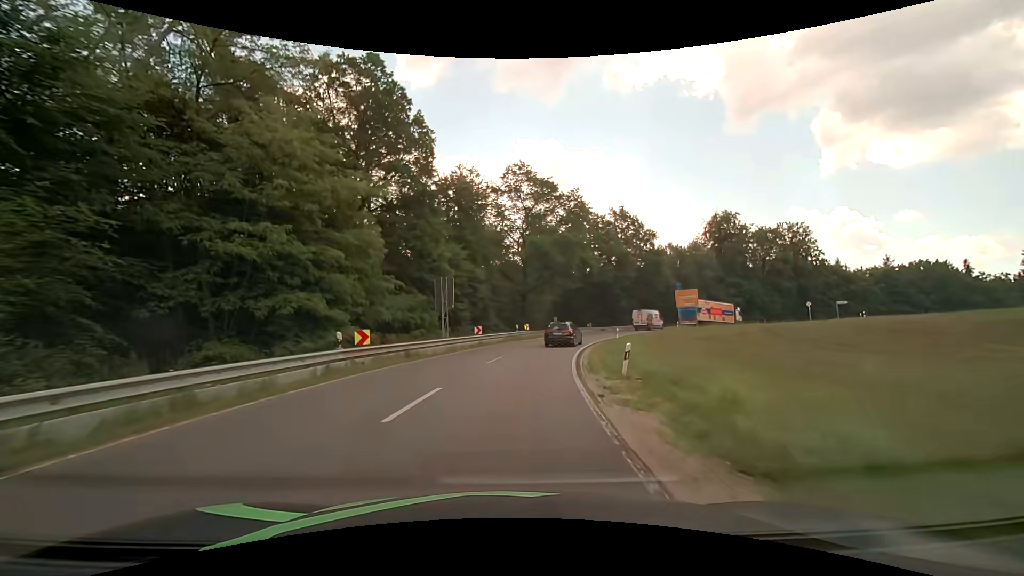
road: secondary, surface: asphalt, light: Day
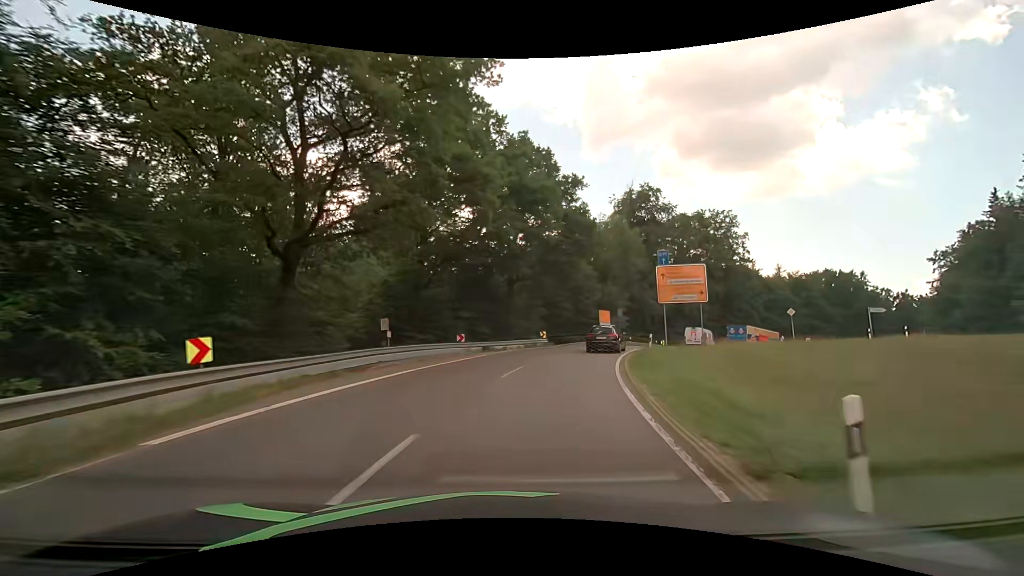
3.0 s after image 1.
(+4.6, +37.3) m; +16°
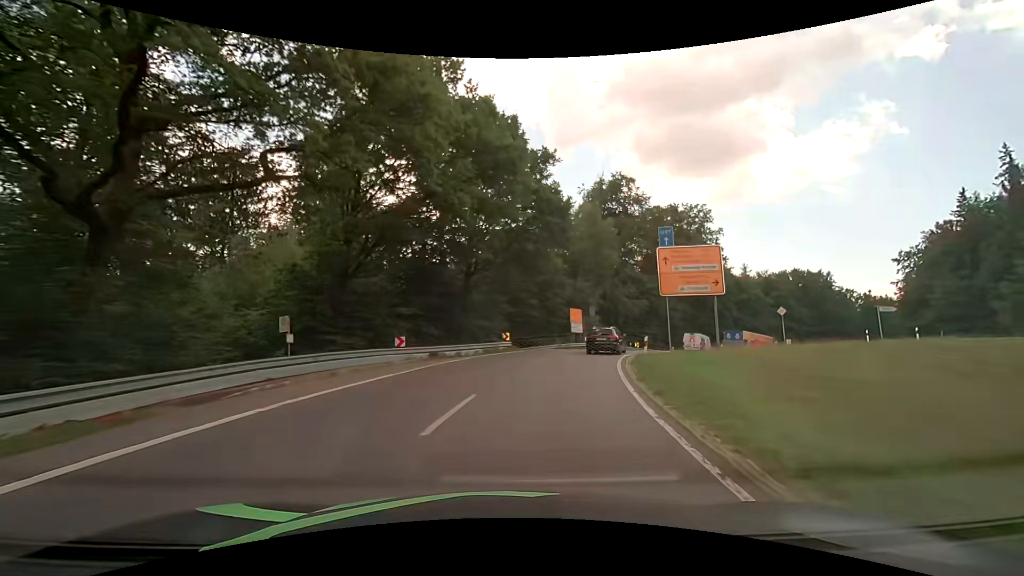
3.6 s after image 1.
(+0.3, +7.4) m; +5°
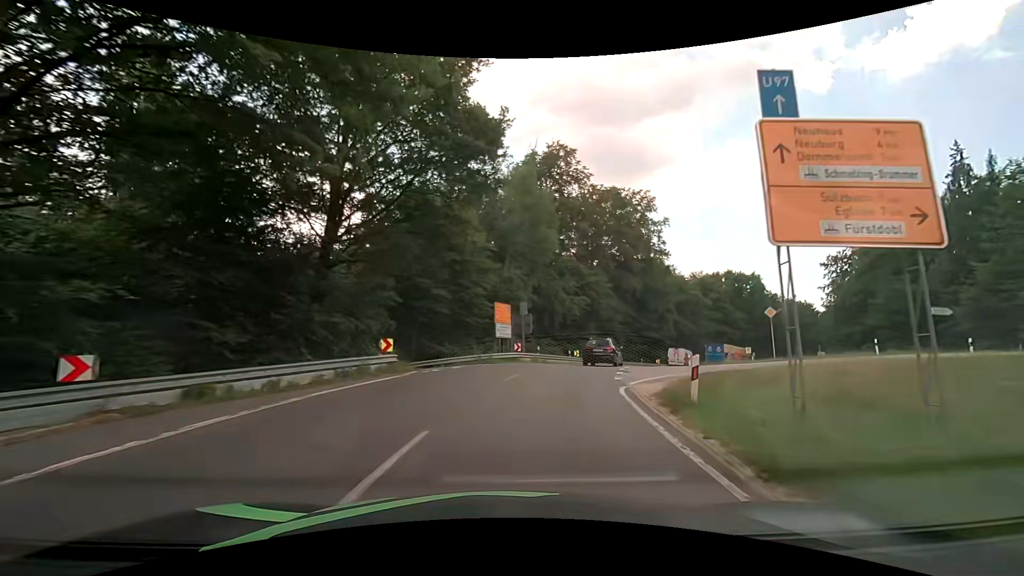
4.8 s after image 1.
(+1.1, +14.5) m; +9°
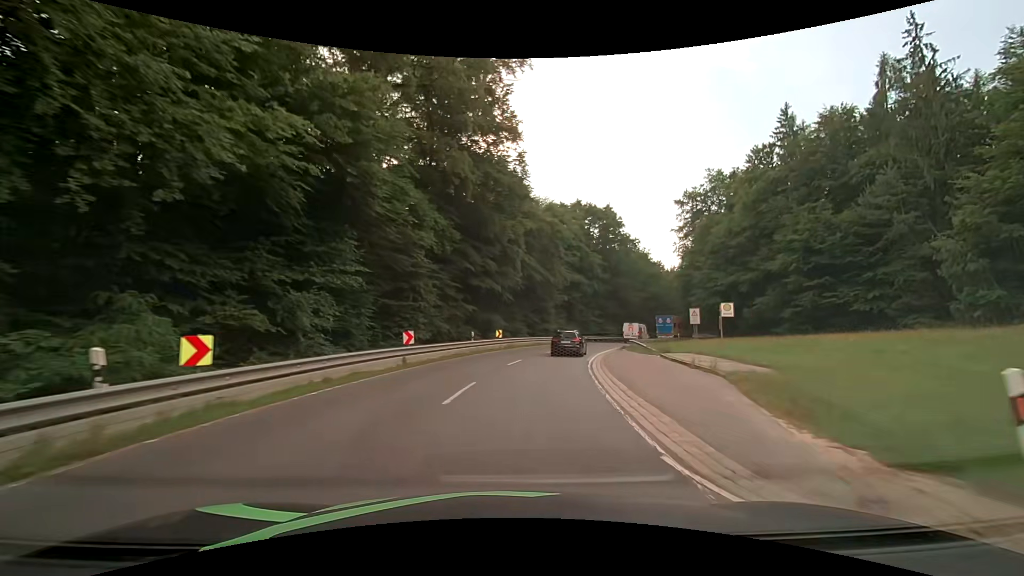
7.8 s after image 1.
(+7.6, +36.6) m; +22°
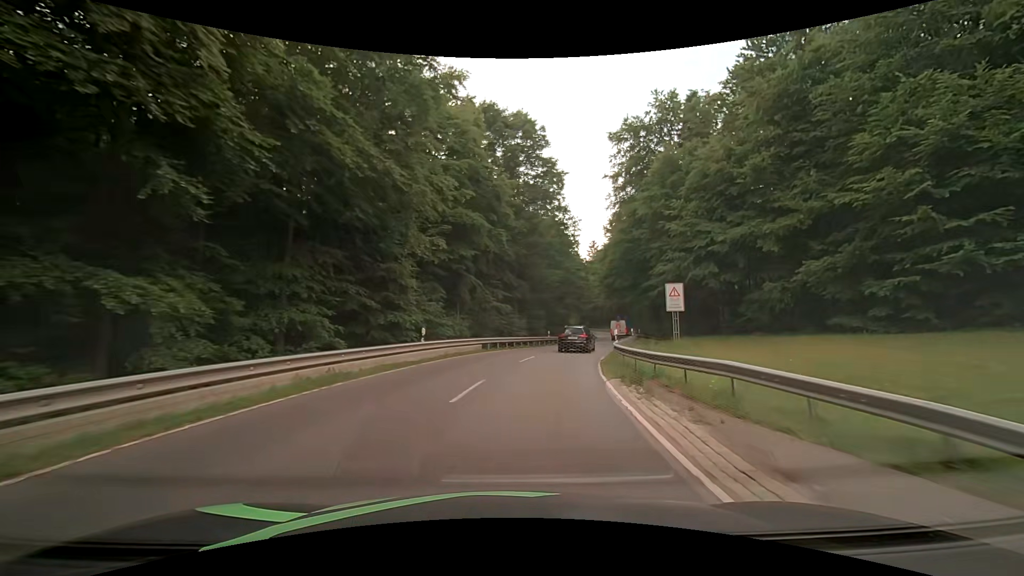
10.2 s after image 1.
(+3.9, +32.9) m; +13°
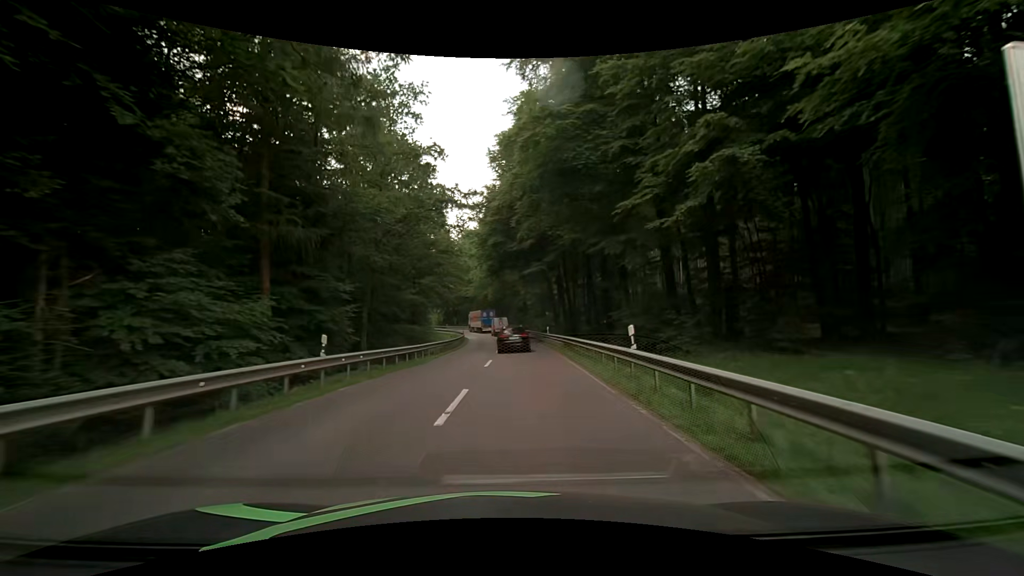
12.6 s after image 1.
(+4.6, +33.8) m; +15°
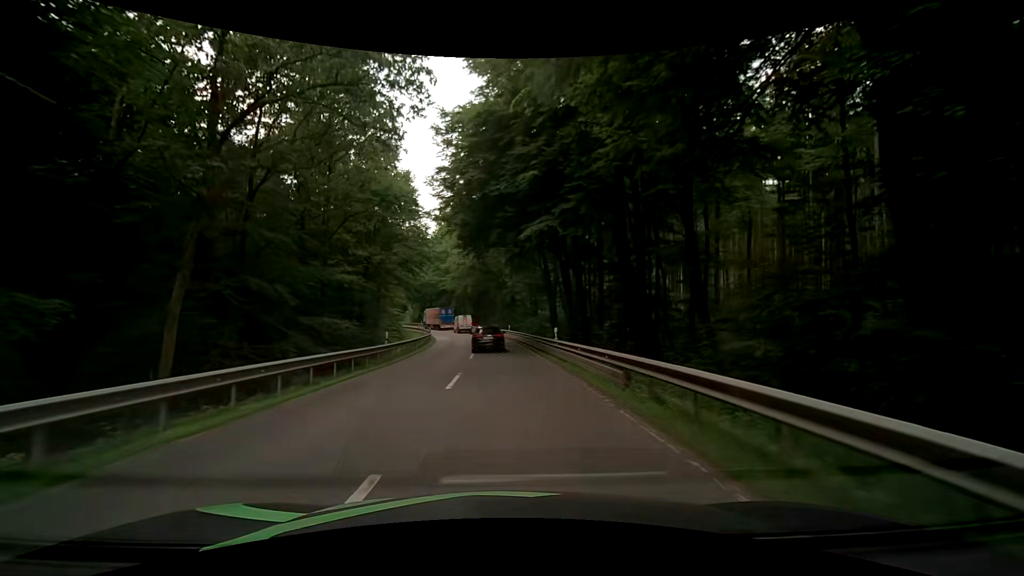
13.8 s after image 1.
(+0.3, +17.3) m; +2°
(0, +10) (0, +20) (-1, +30) (-1, +40) (-2, +50) (-4, +60) (-5, +70) (-8, +79) (-10, +89) (-14, +99) m
